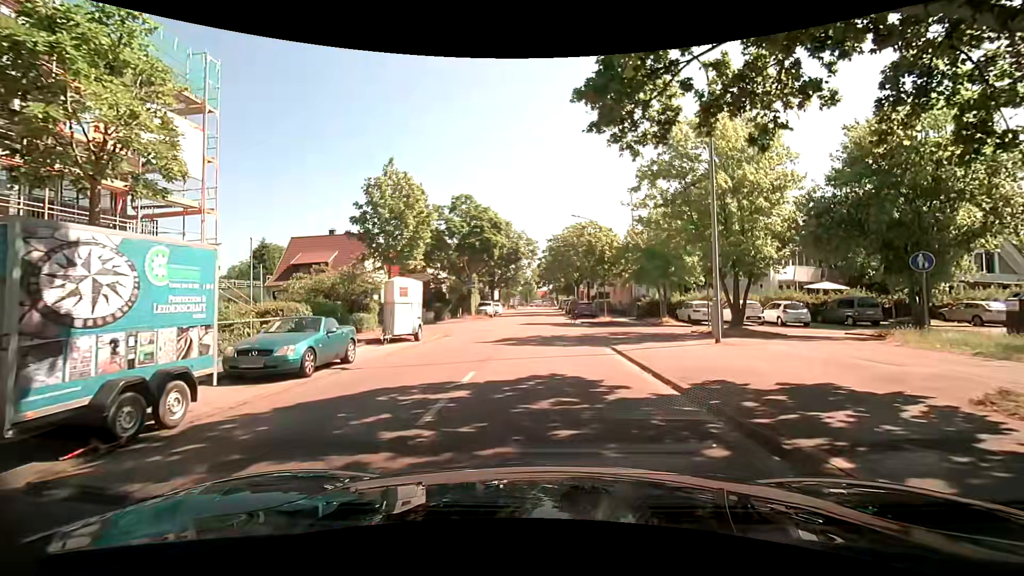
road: residential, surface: asphalt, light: Day
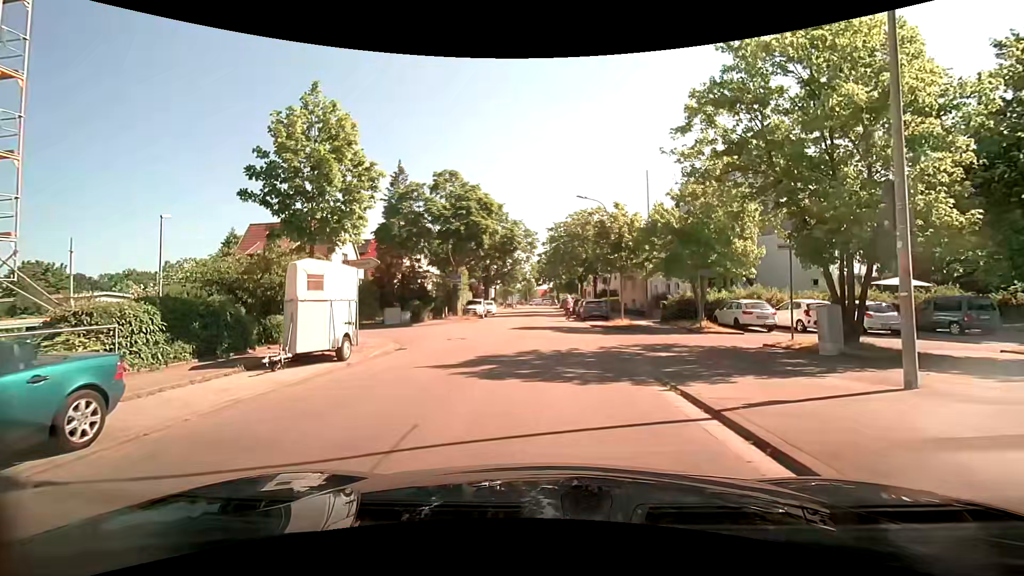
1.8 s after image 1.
(0.0, +7.6) m; 0°
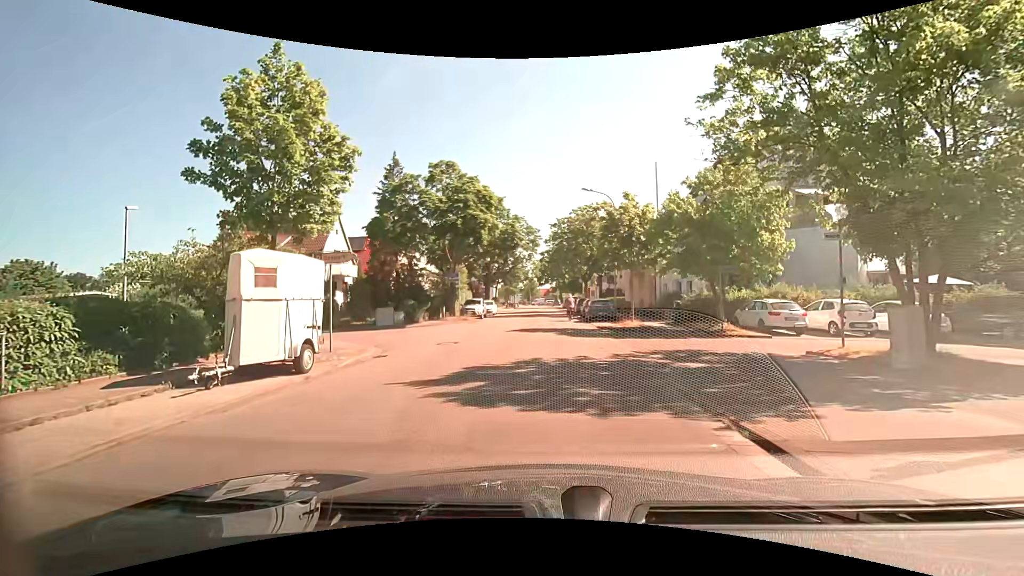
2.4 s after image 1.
(0.0, +2.3) m; +1°
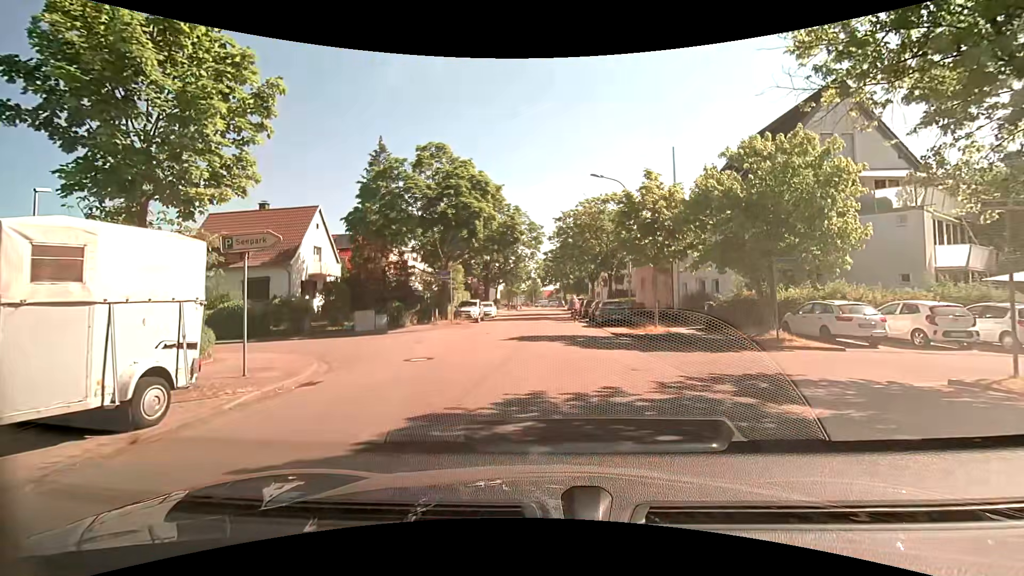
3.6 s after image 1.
(-0.1, +4.4) m; 0°
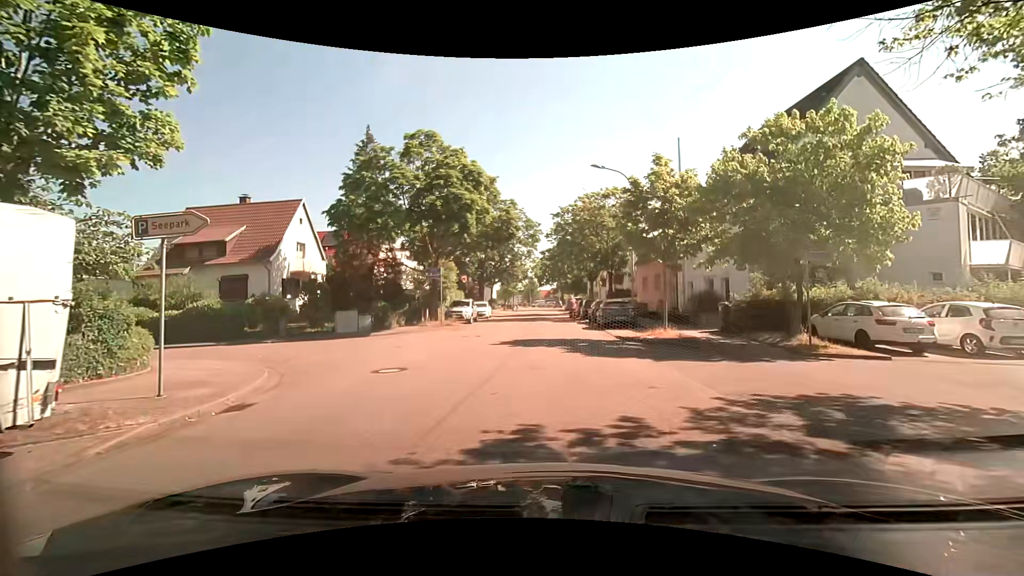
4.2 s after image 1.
(0.0, +2.1) m; 0°
